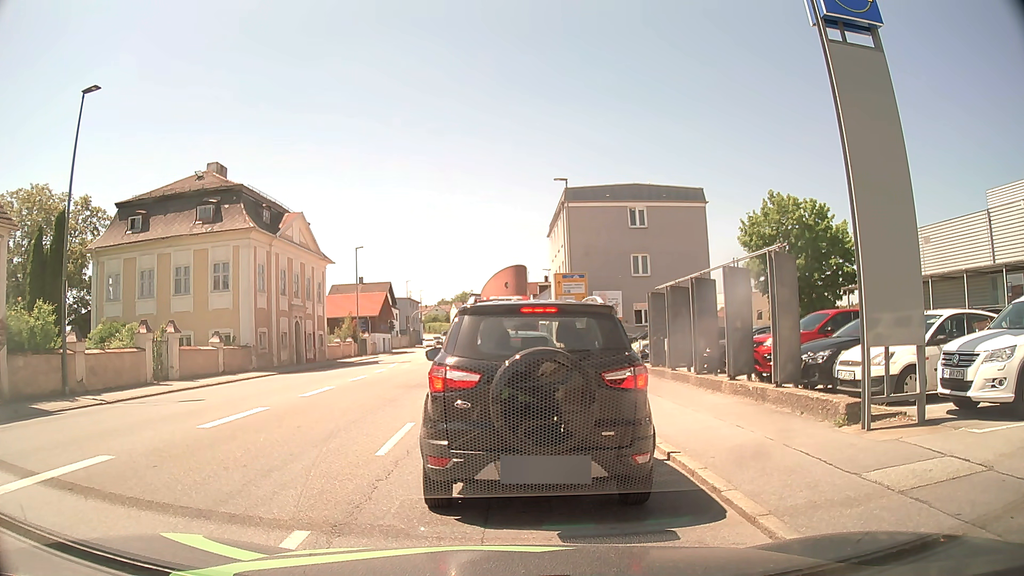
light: Day
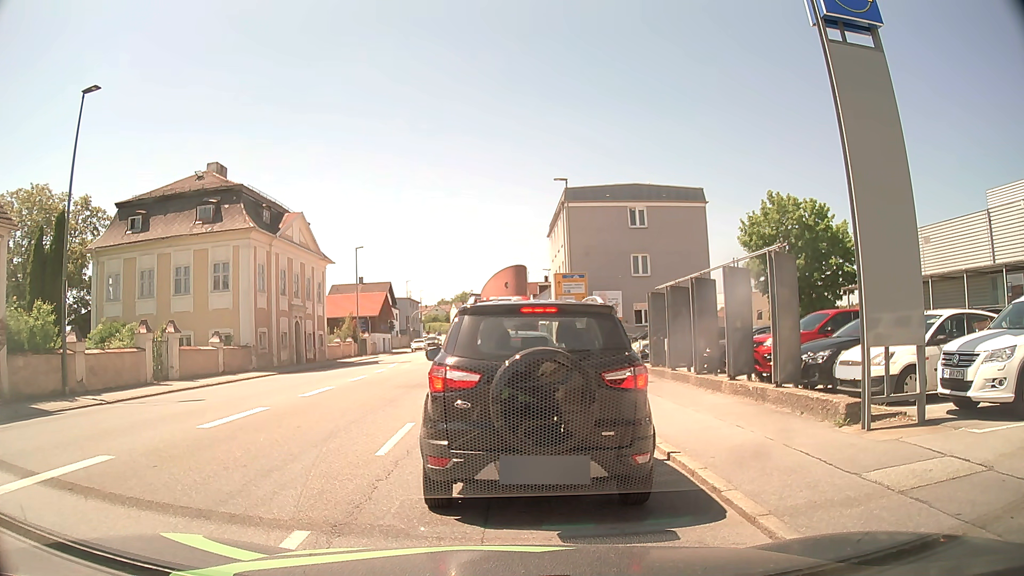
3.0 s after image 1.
(0.0, 0.0) m; 0°
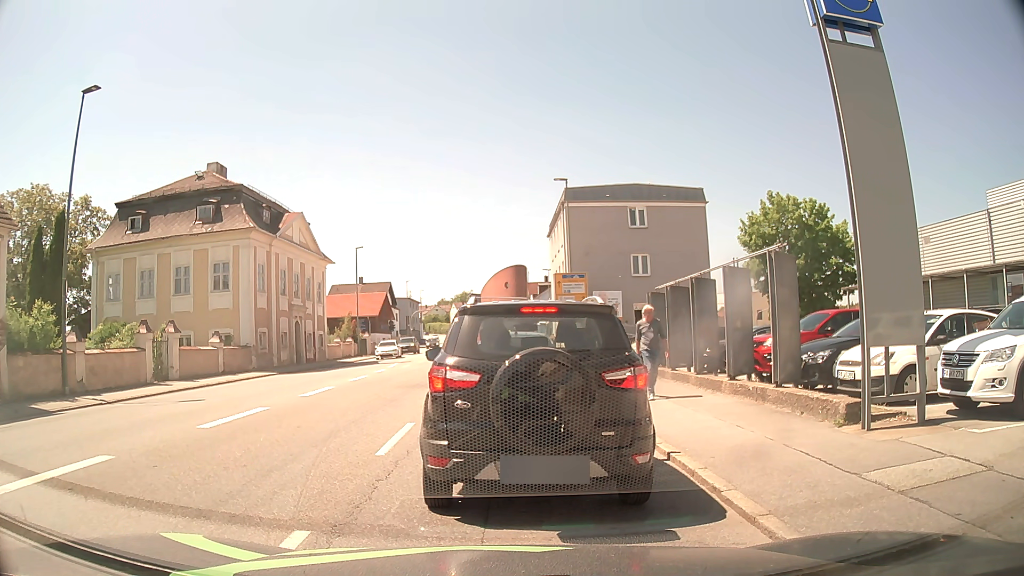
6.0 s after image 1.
(0.0, 0.0) m; 0°
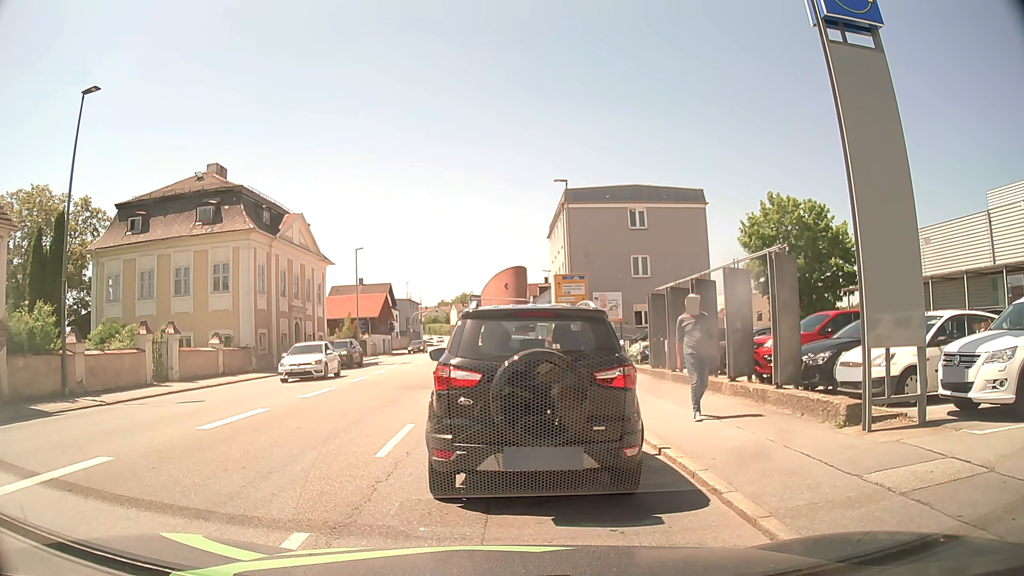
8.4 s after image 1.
(0.0, 0.0) m; 0°
